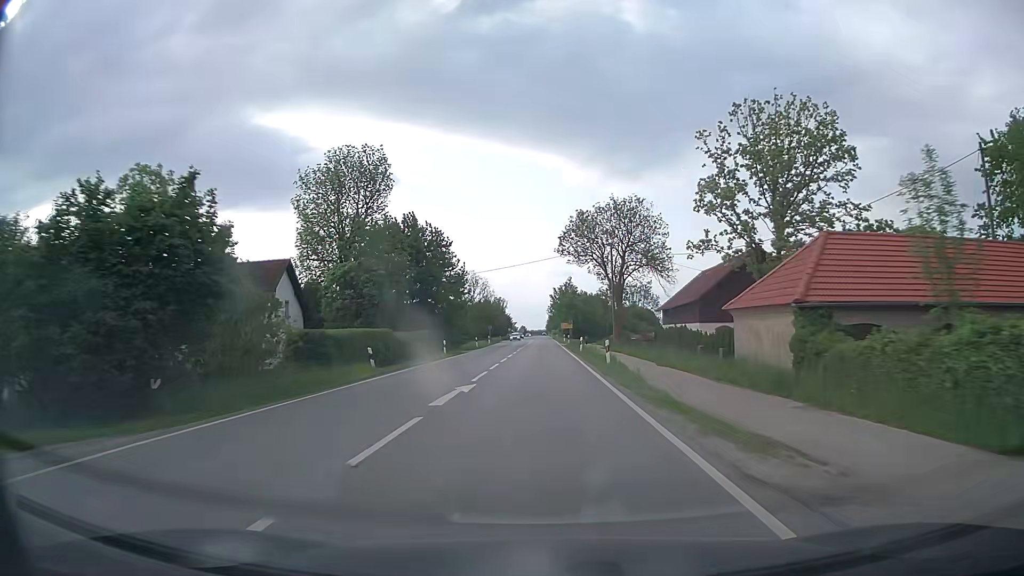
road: secondary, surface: asphalt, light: Day
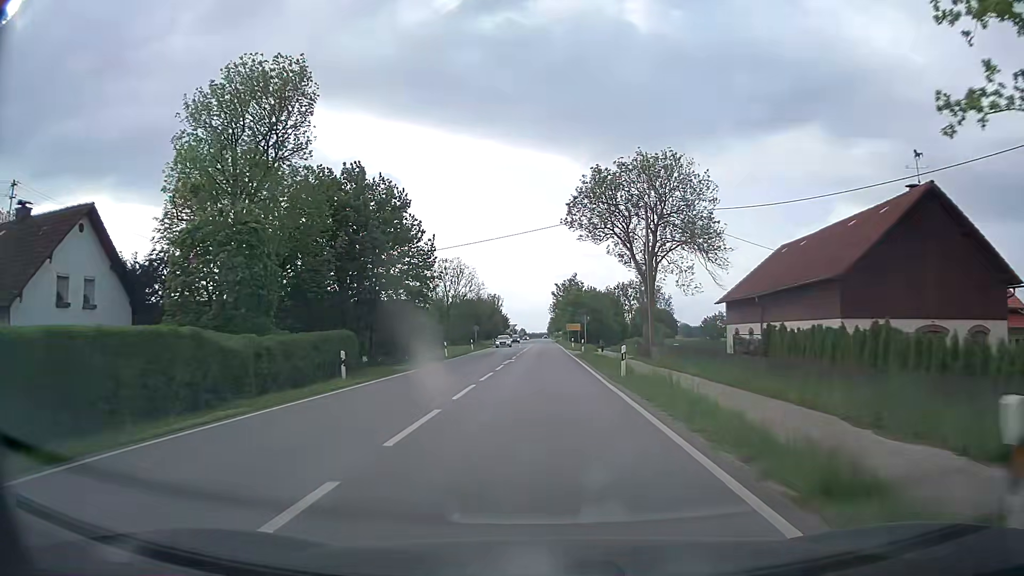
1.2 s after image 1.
(-0.1, +22.7) m; 0°
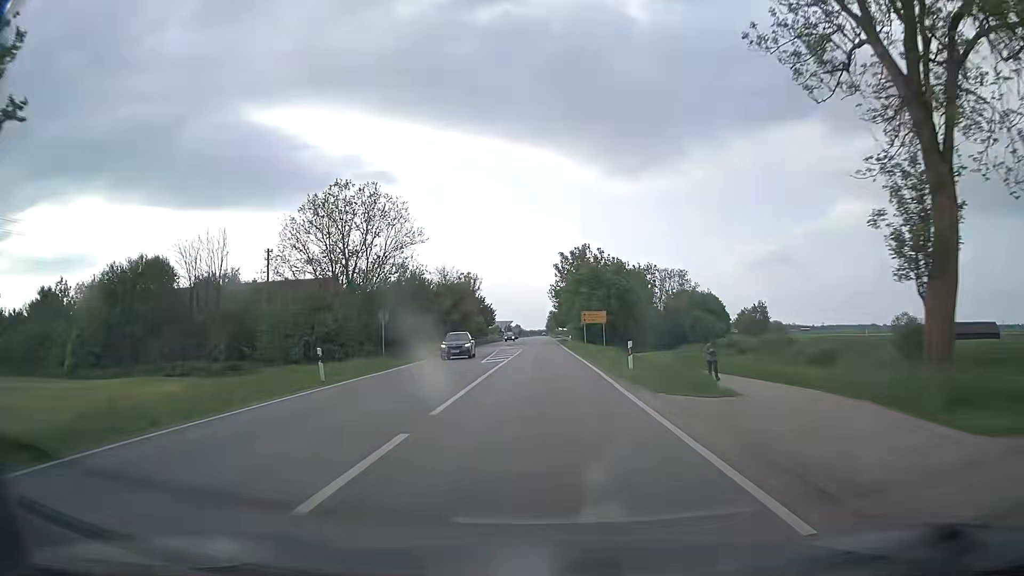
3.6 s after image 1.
(+0.1, +45.2) m; 0°
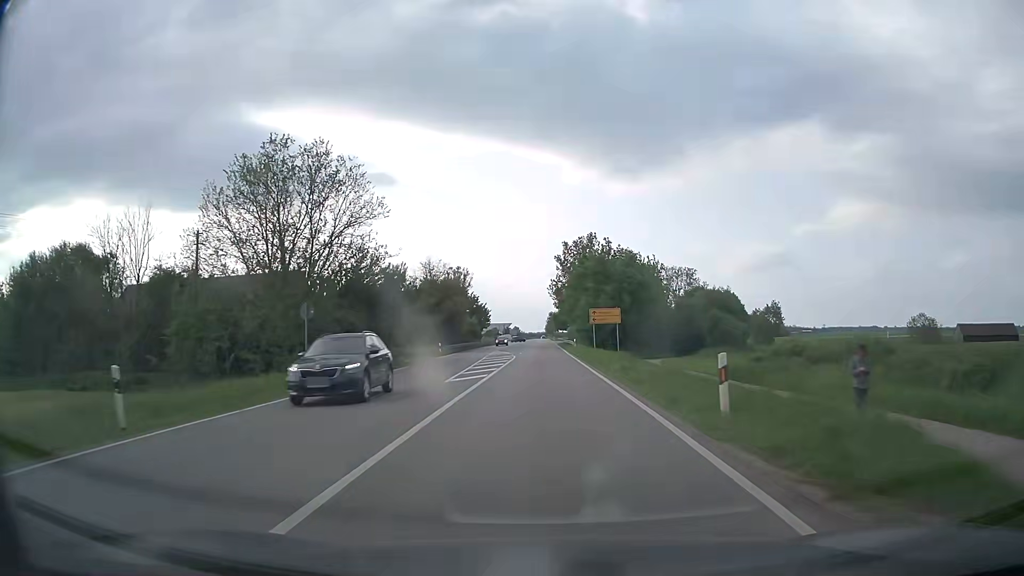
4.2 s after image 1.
(0.0, +11.3) m; 0°
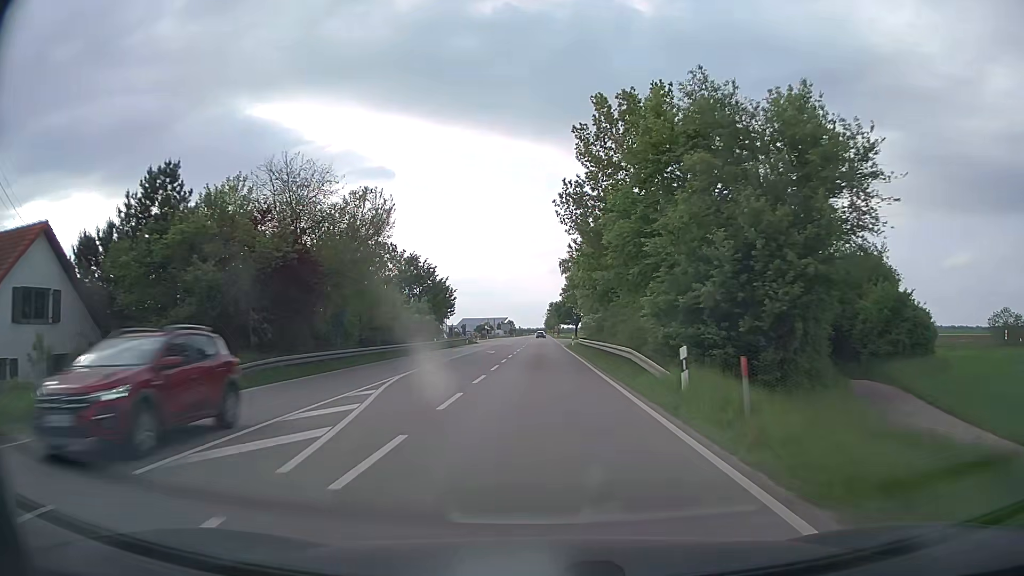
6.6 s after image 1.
(+0.1, +45.1) m; 0°
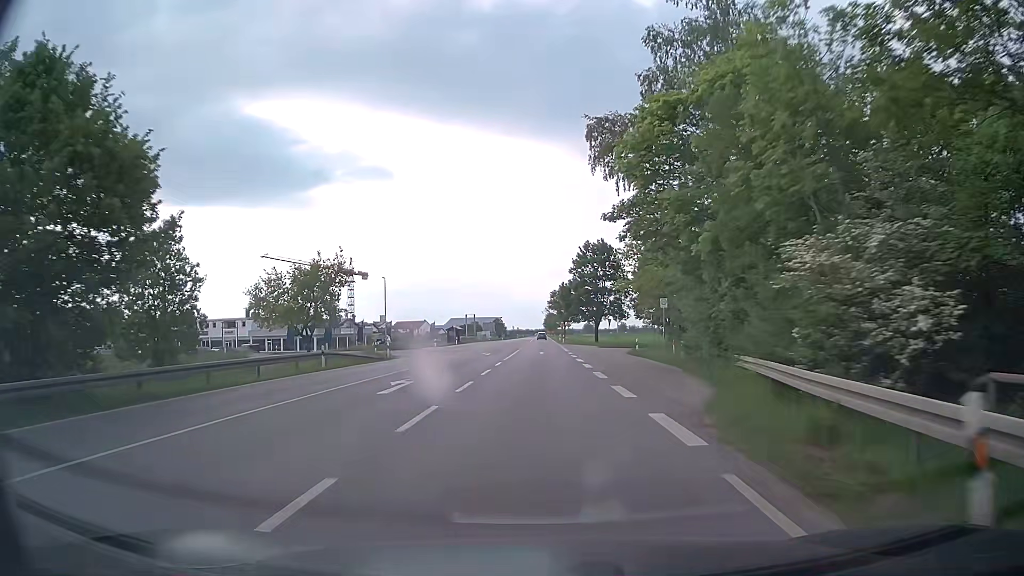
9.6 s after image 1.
(0.0, +56.6) m; 0°
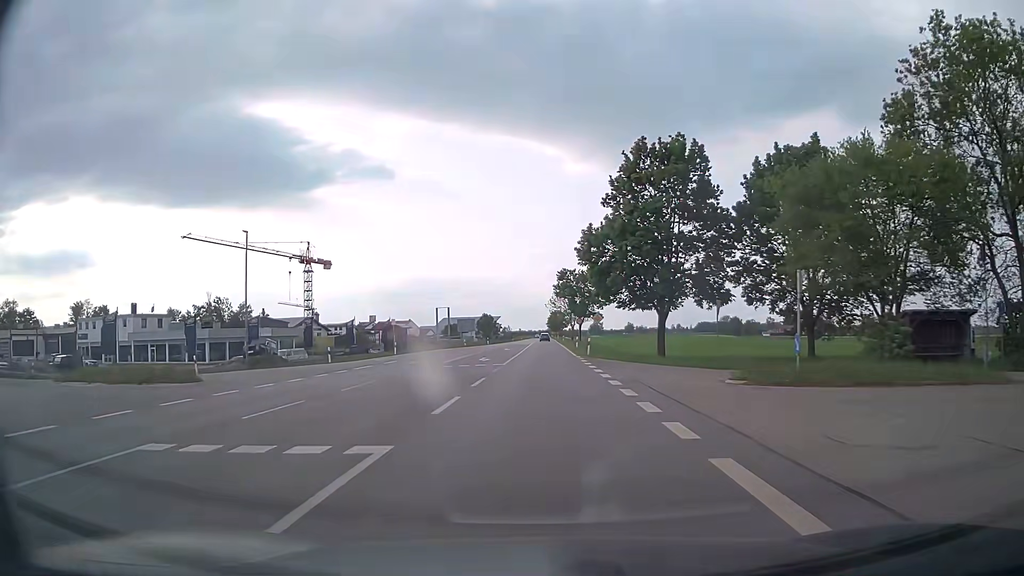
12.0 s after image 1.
(+0.1, +45.3) m; 0°
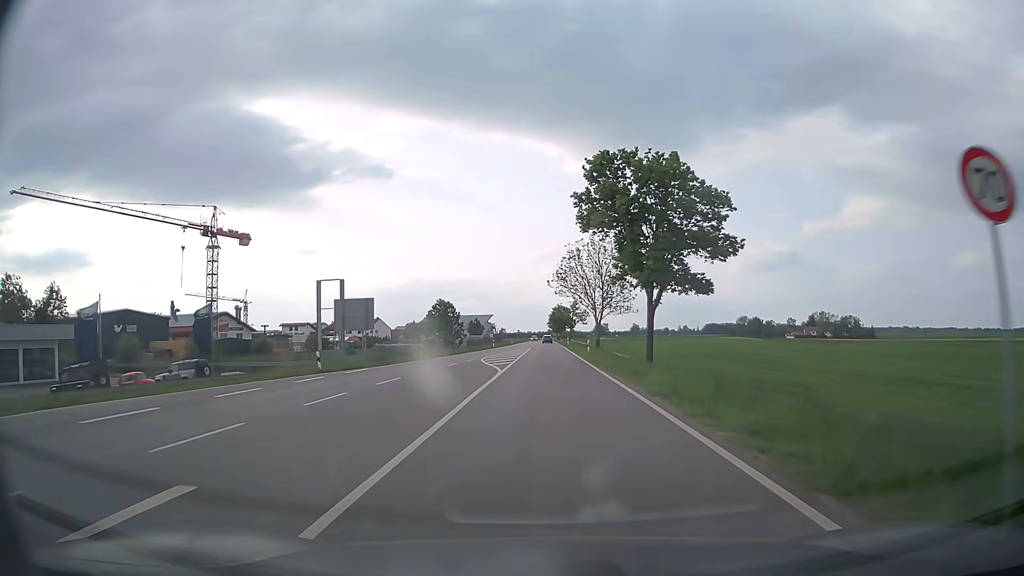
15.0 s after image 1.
(-0.2, +56.4) m; 0°
(0, +10) (0, +20) (0, +30) (0, +40) (0, +50) (0, +60) (0, +70) (0, +80) (0, +90) (0, +100) m
